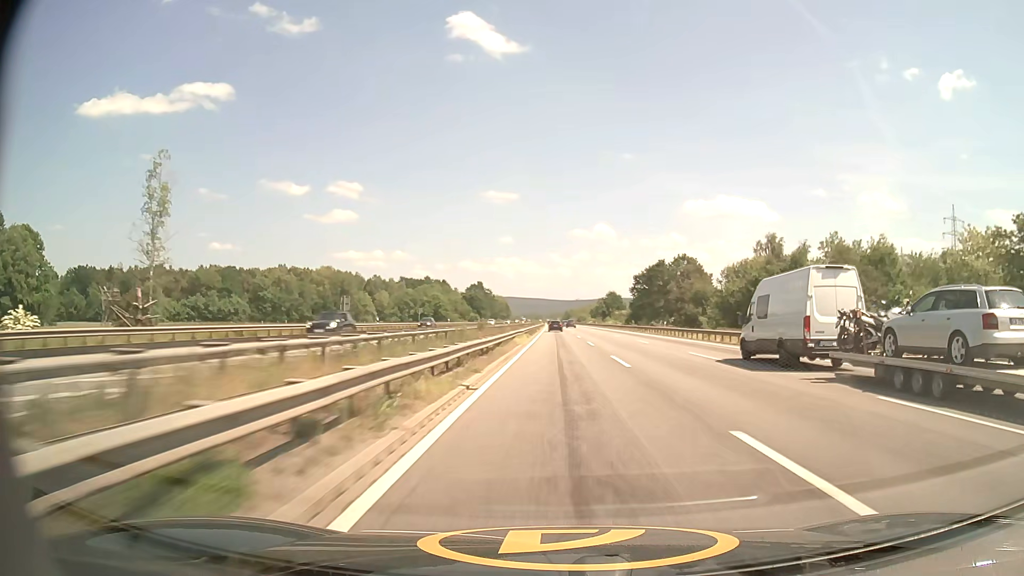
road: motorway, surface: asphalt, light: Day
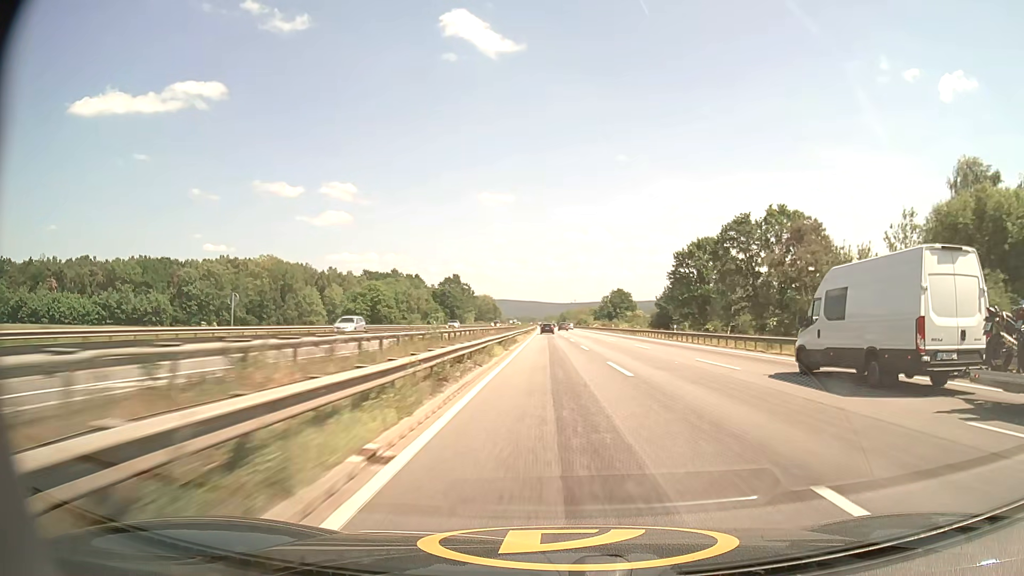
(+0.2, +57.0) m; +1°
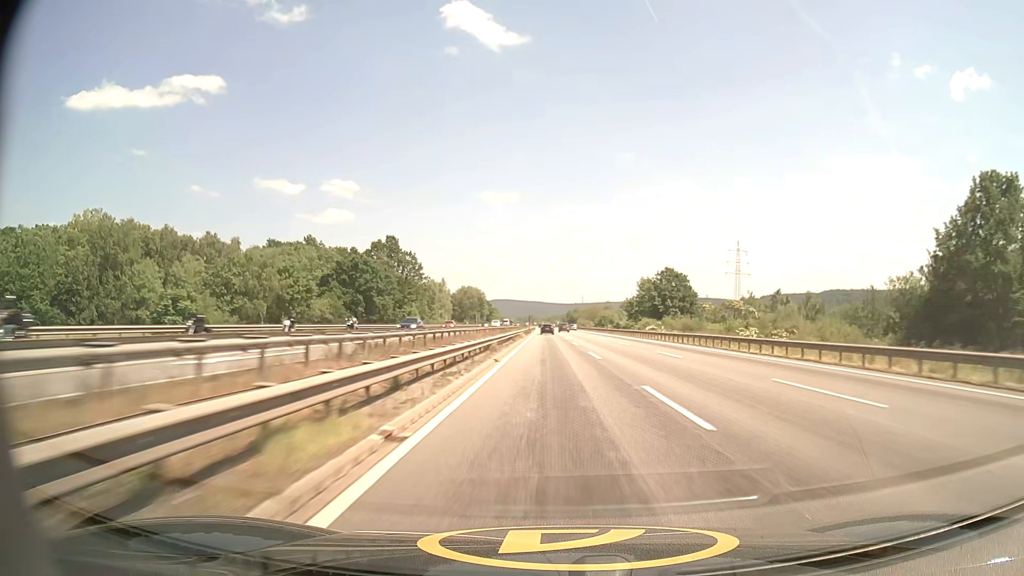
(-0.8, +99.3) m; 0°
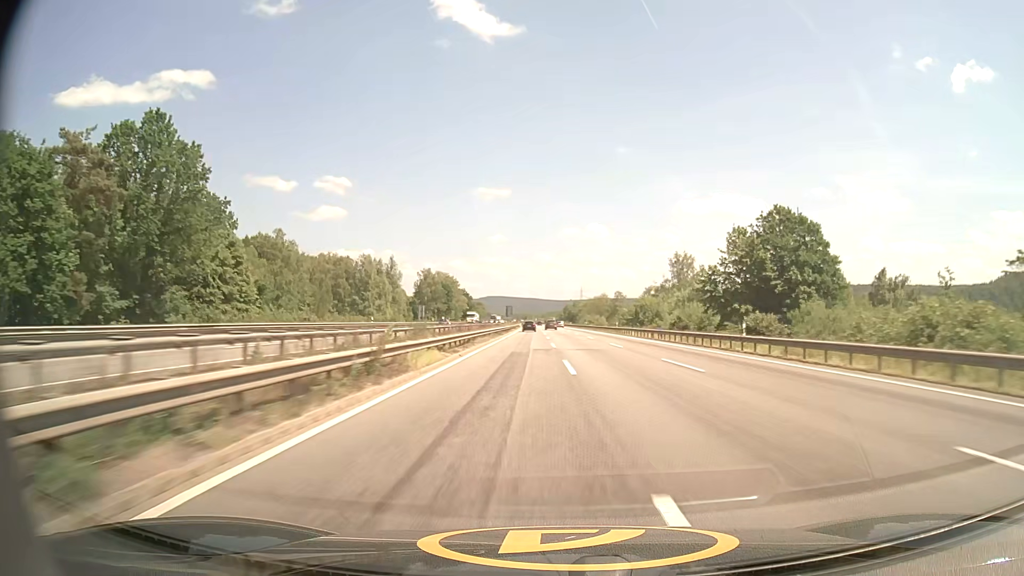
(+0.7, +81.8) m; +1°
(0, +10) (0, +20) (0, +30) (0, +40) (0, +50) (0, +60) (0, +70) (0, +80) (-1, +90) (-1, +100) m
